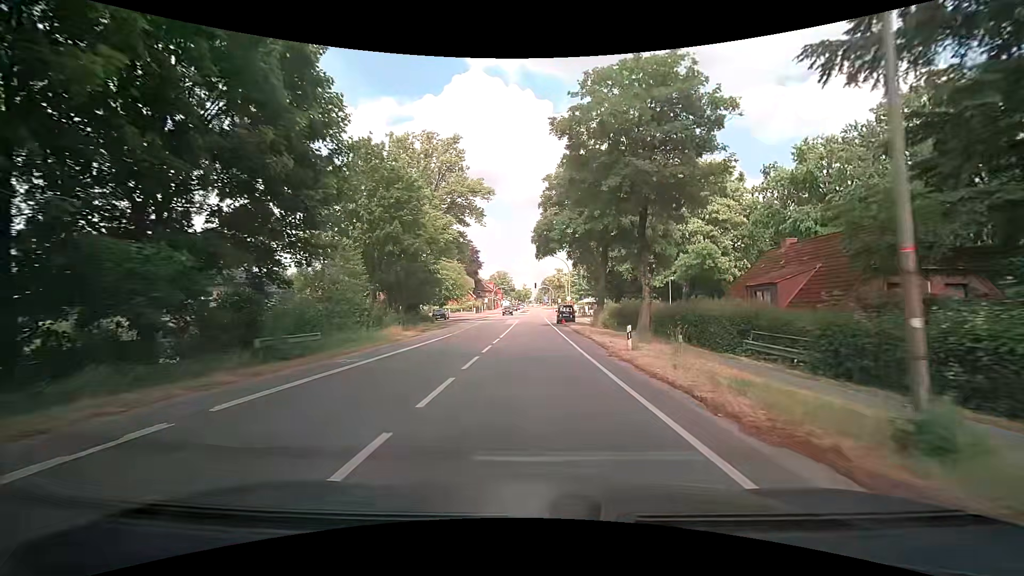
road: secondary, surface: asphalt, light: Day
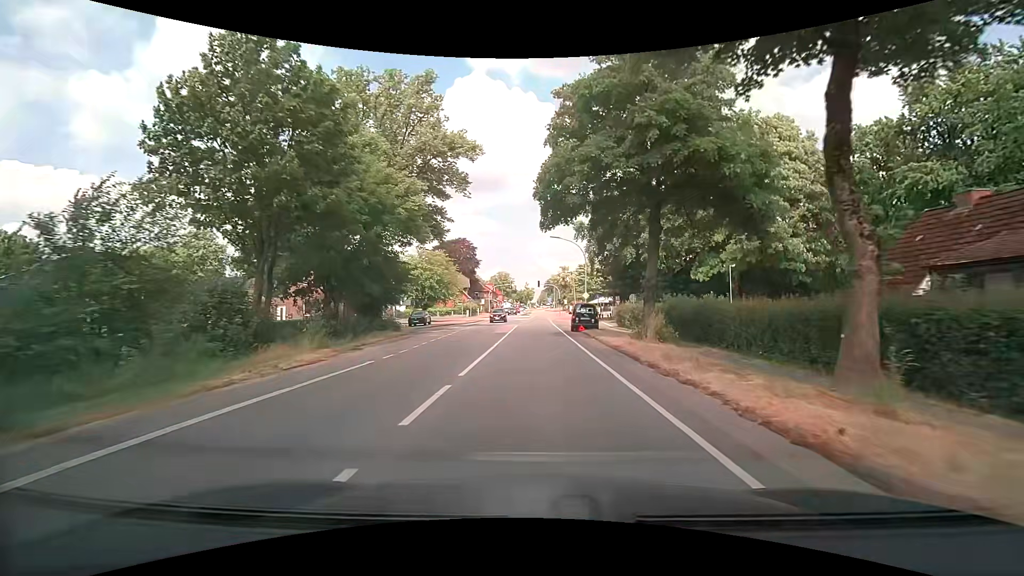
(-0.3, +14.9) m; -1°
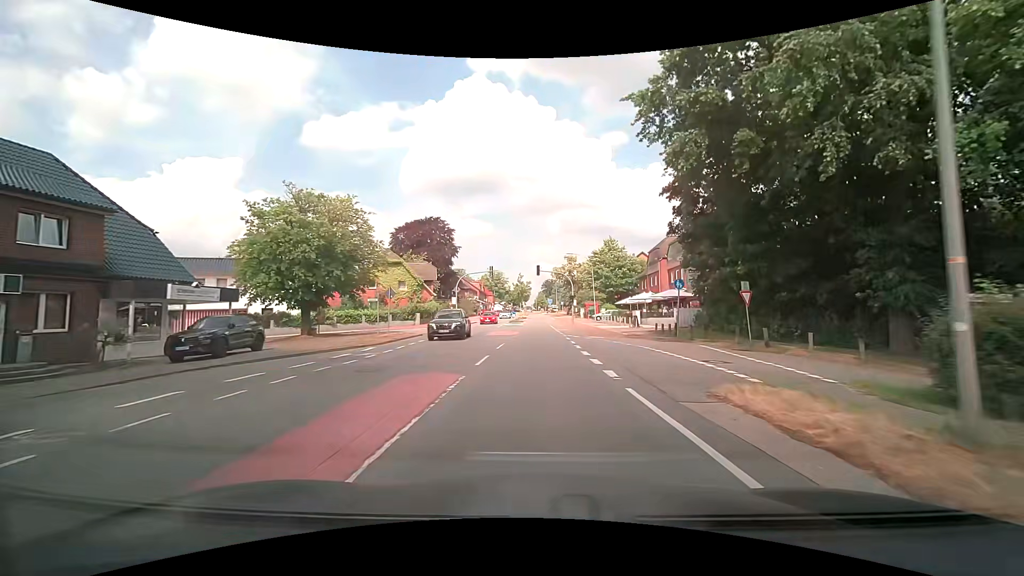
(0.0, +36.2) m; +1°
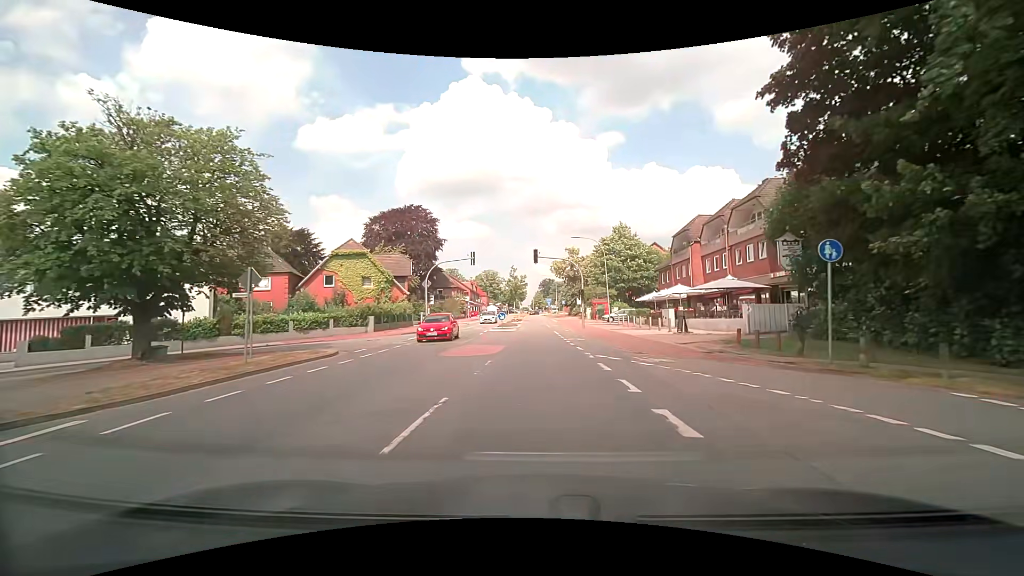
(+0.1, +14.3) m; 0°
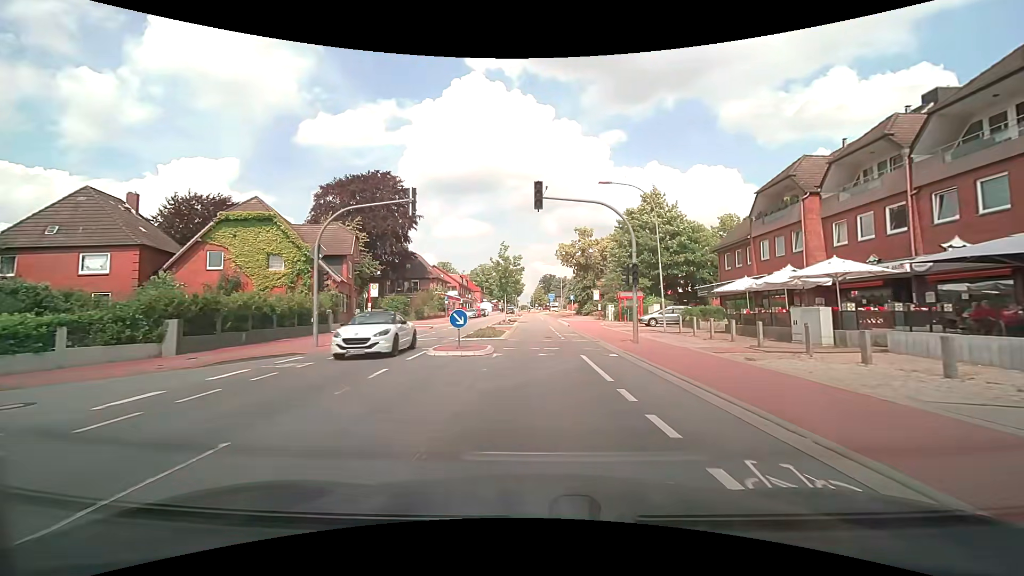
(0.0, +21.1) m; 0°
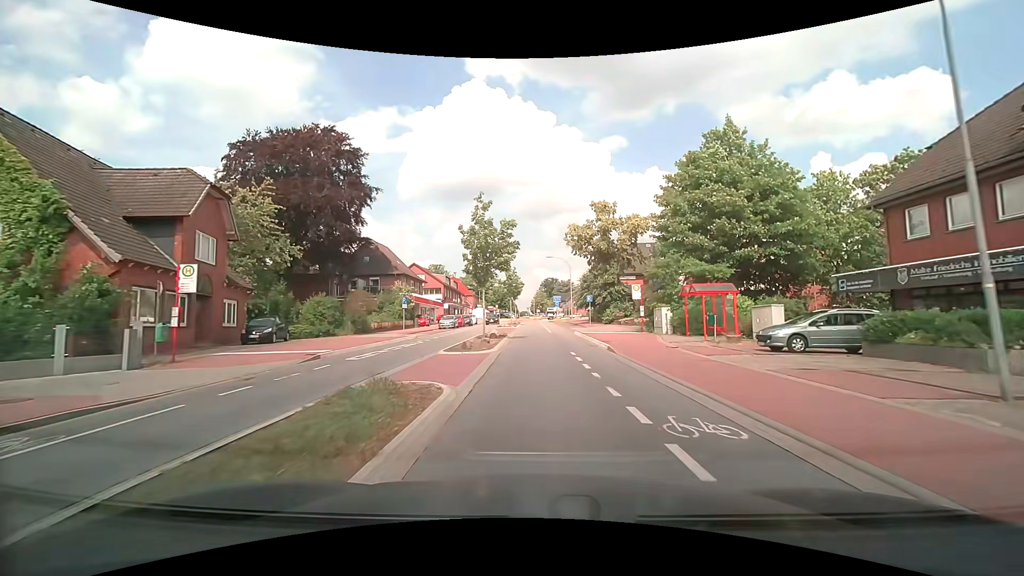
(0.0, +20.7) m; 0°
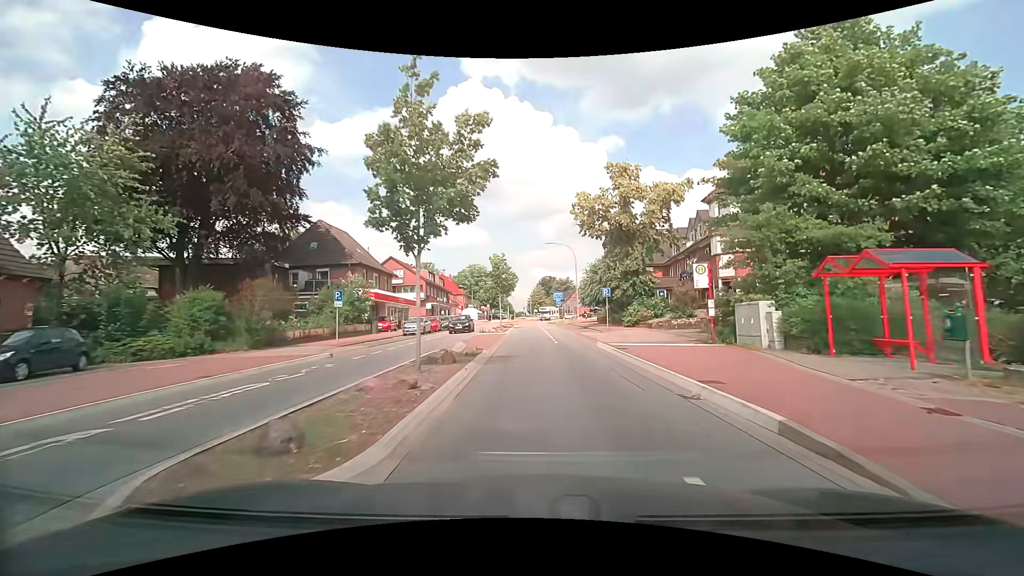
(+0.1, +13.6) m; +1°
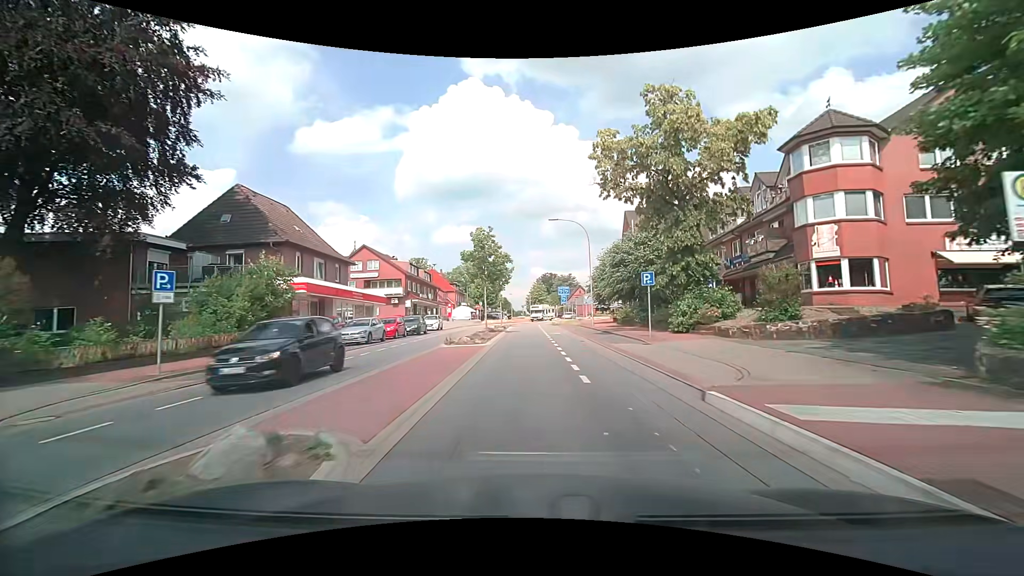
(-0.1, +13.3) m; 0°
